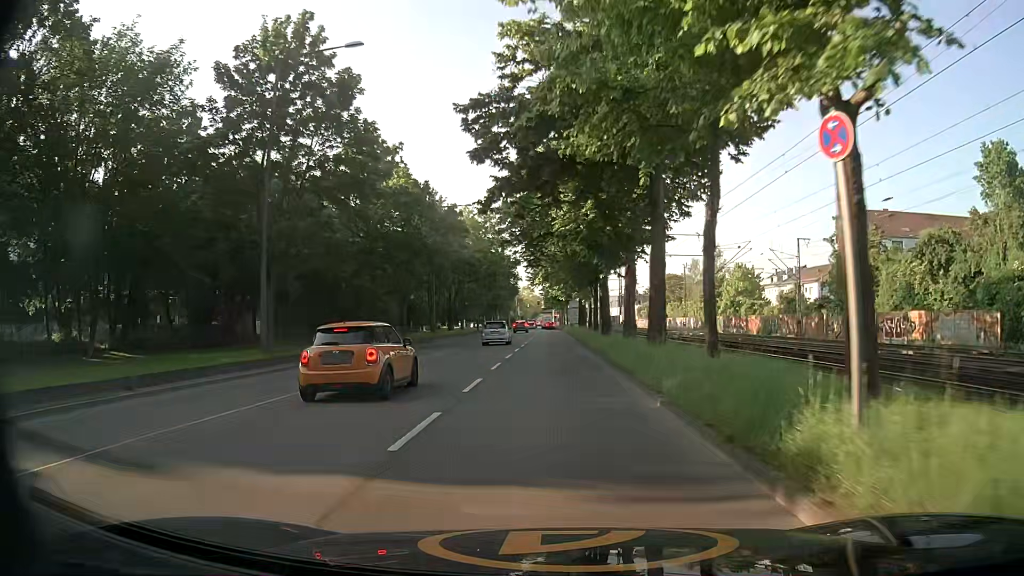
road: secondary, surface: asphalt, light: Day
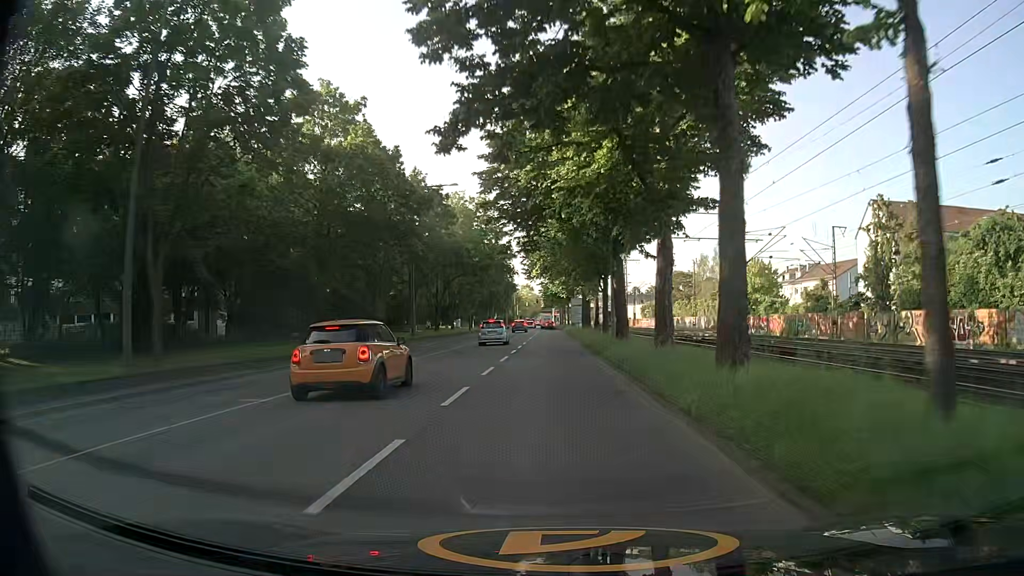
(0.0, +8.5) m; 0°
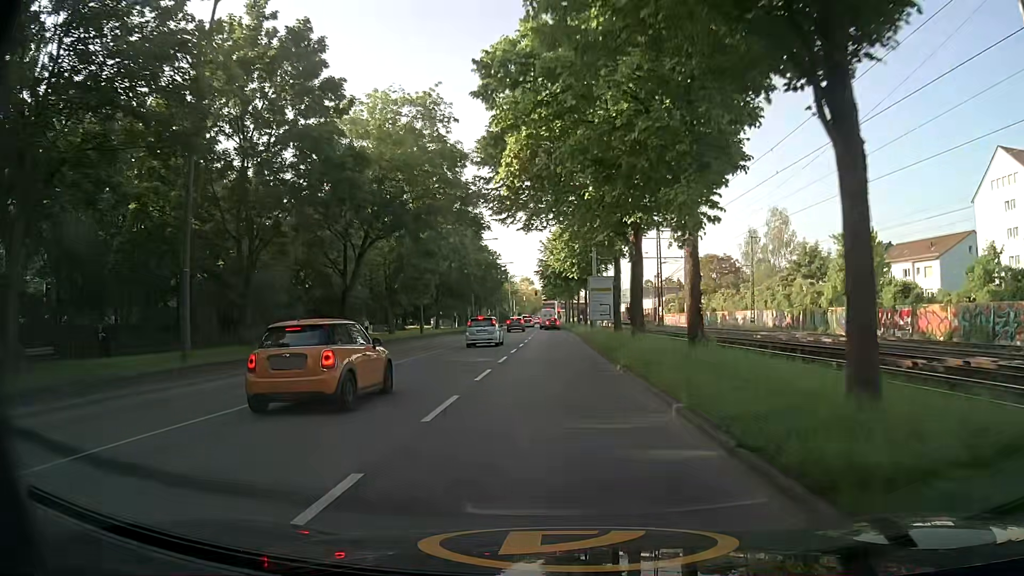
(-0.1, +32.0) m; 0°
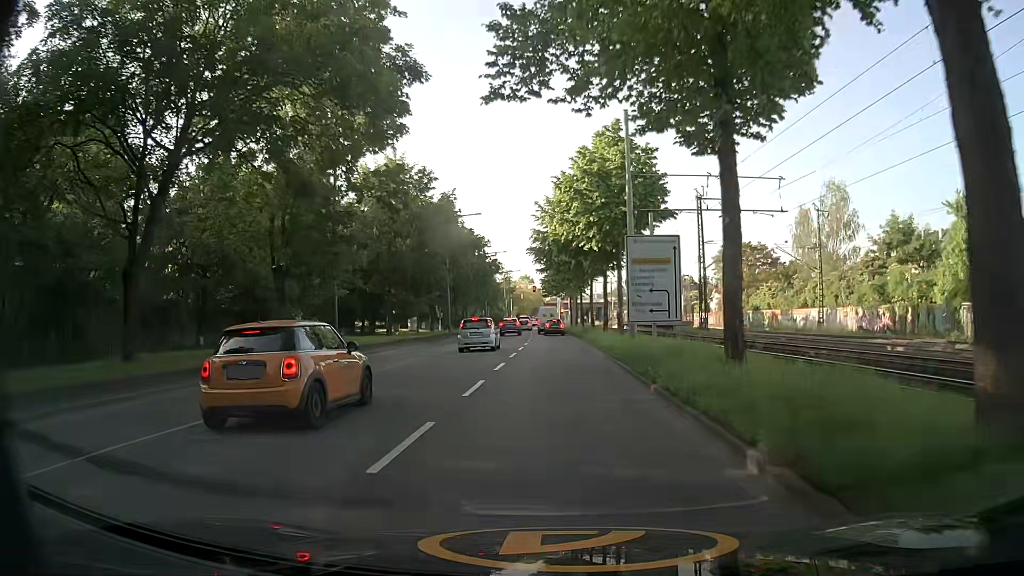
(-0.1, +20.8) m; 0°
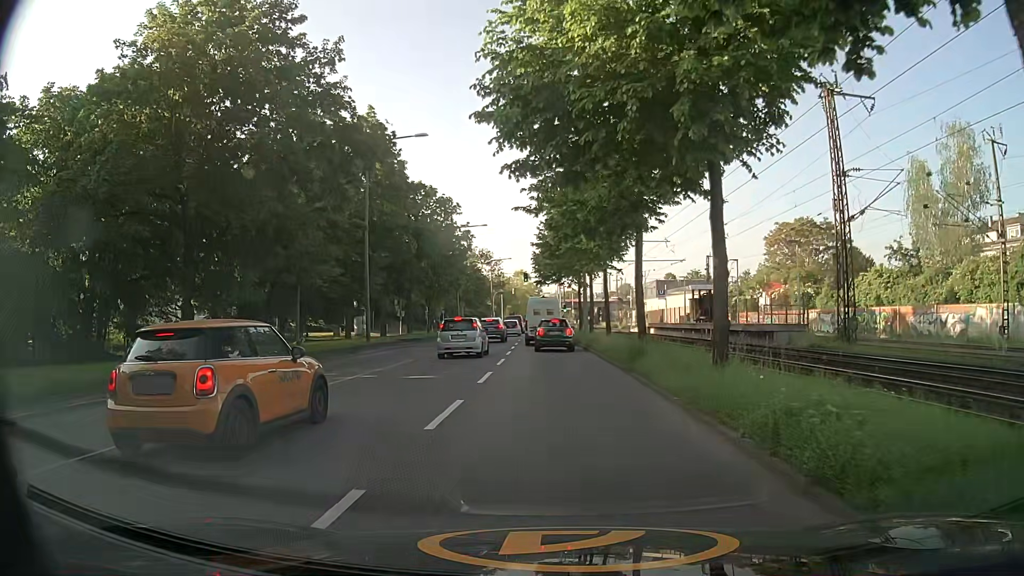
(-0.1, +27.5) m; 0°
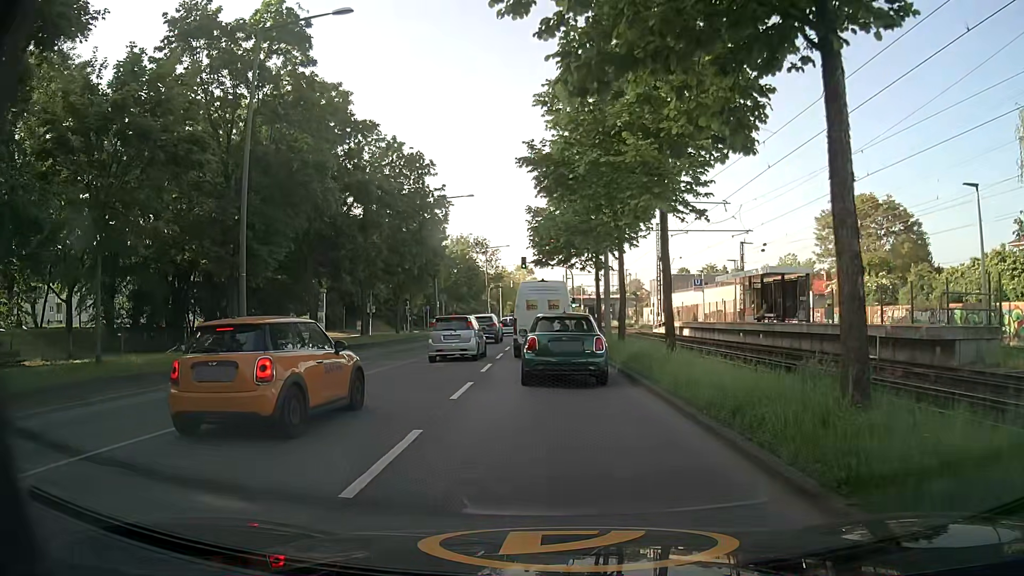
(-0.1, +15.2) m; 0°
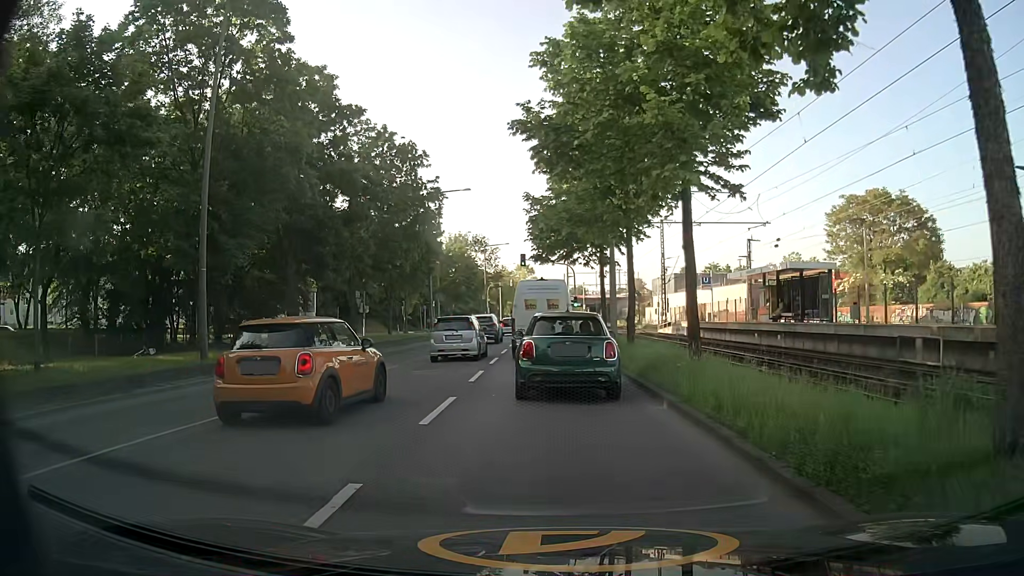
(0.0, +2.6) m; 0°
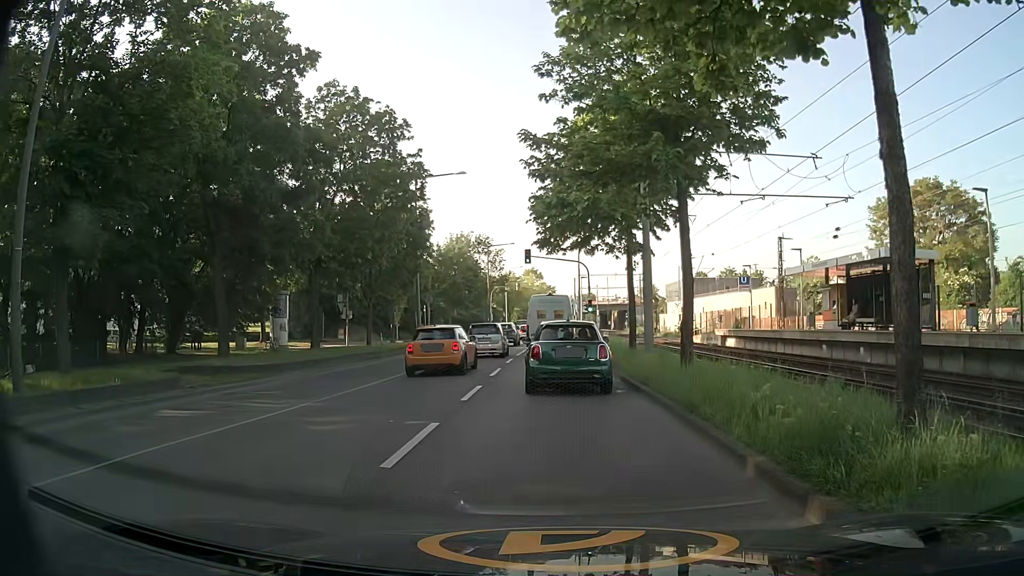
(-0.2, +8.1) m; -3°
(0, +10) (0, +20) (0, +30) (+1, +40) (+1, +50) (+1, +60) (+2, +70) (+2, +80) (+3, +90) (+3, +100) m
